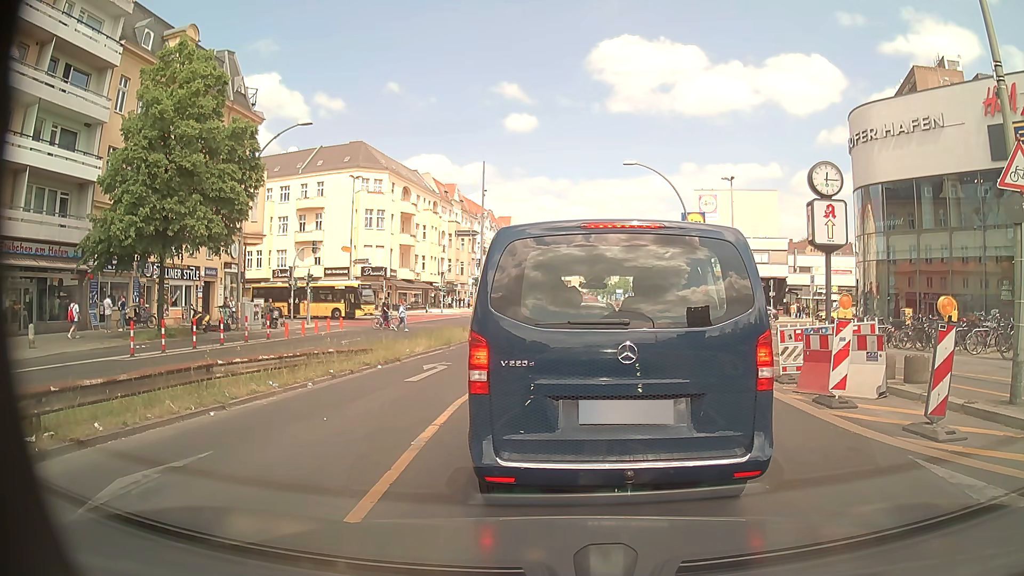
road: primary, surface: asphalt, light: Day
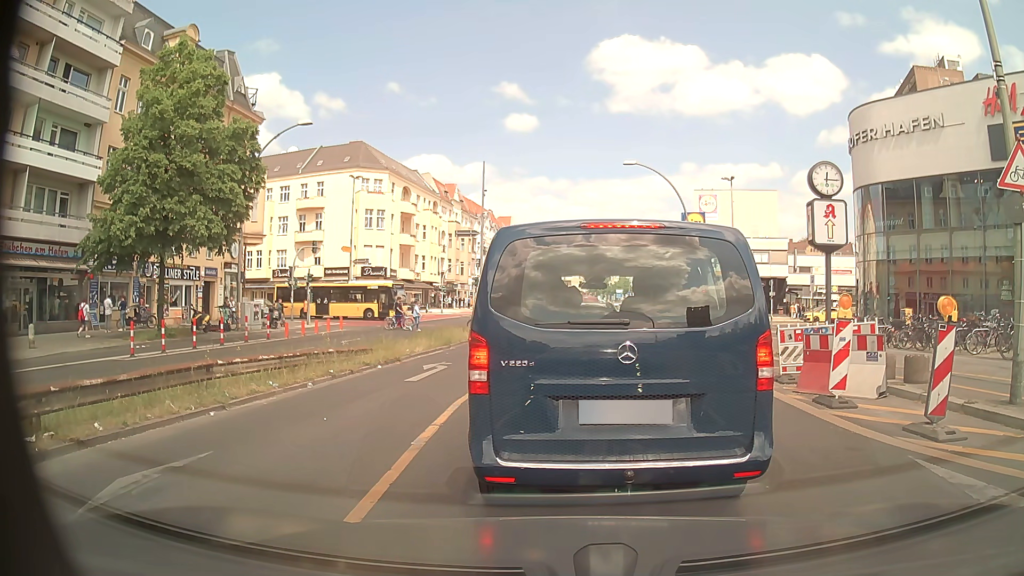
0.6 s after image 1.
(0.0, 0.0) m; 0°
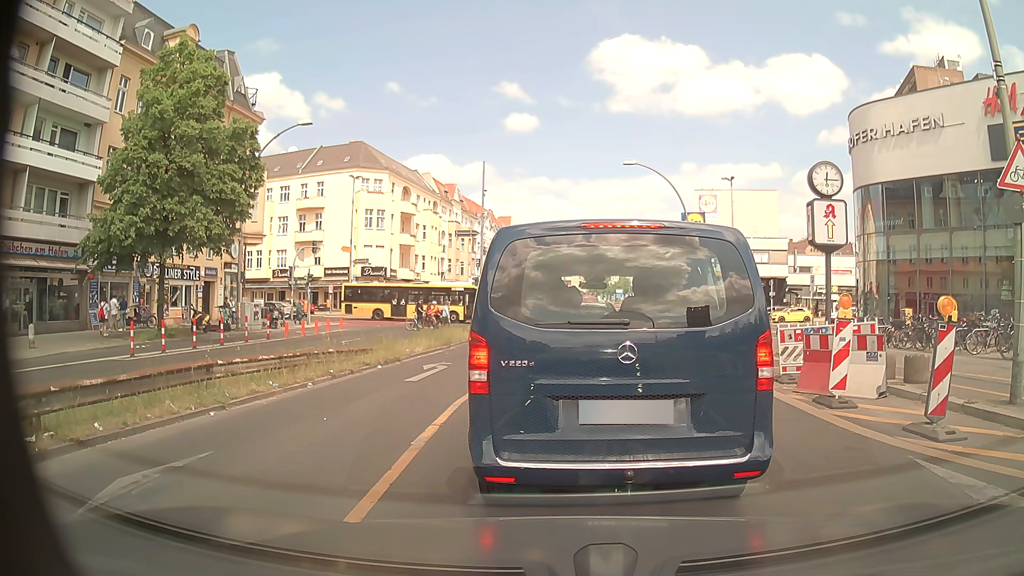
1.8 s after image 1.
(0.0, 0.0) m; 0°
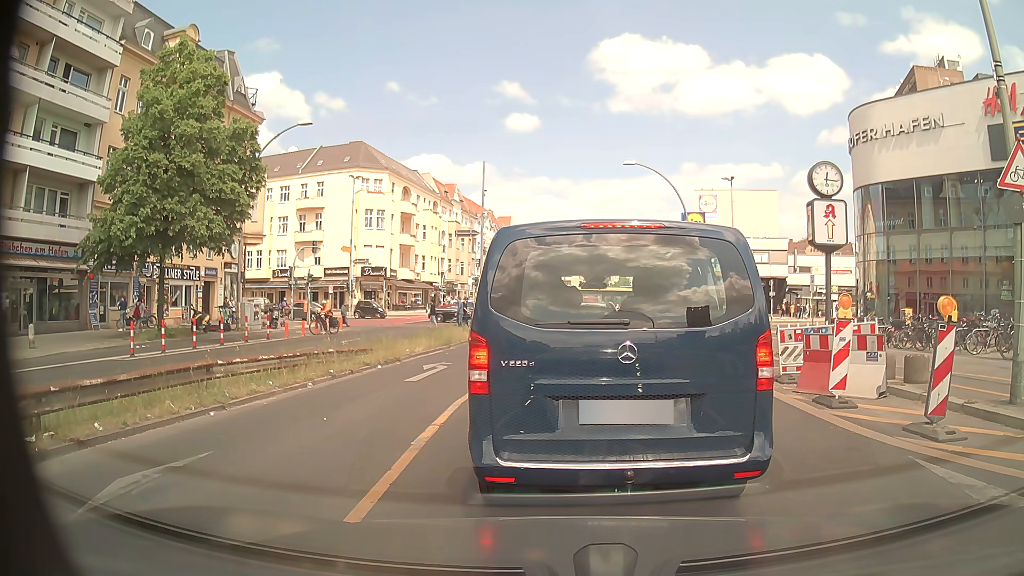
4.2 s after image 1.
(0.0, 0.0) m; 0°
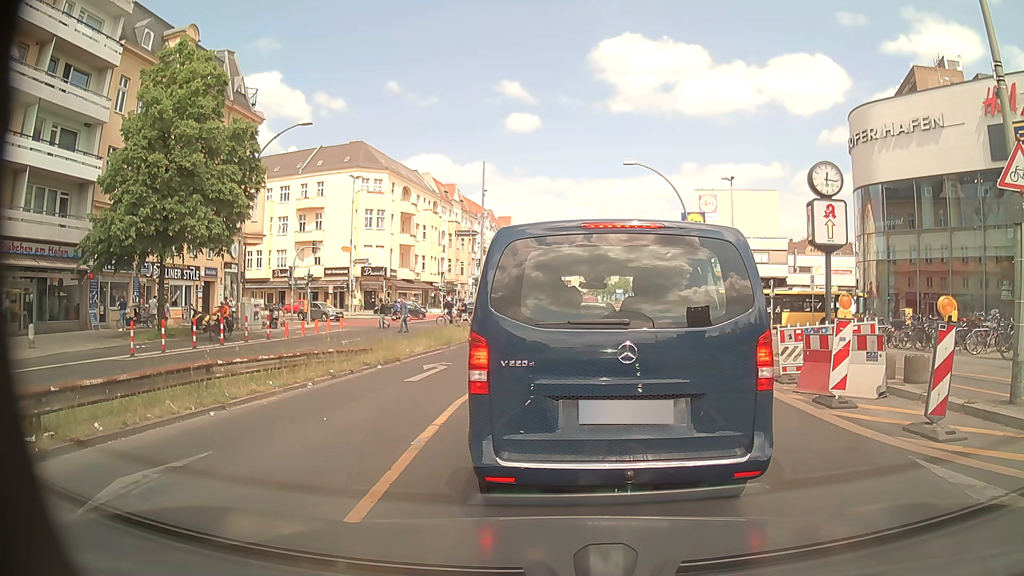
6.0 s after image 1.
(0.0, 0.0) m; 0°
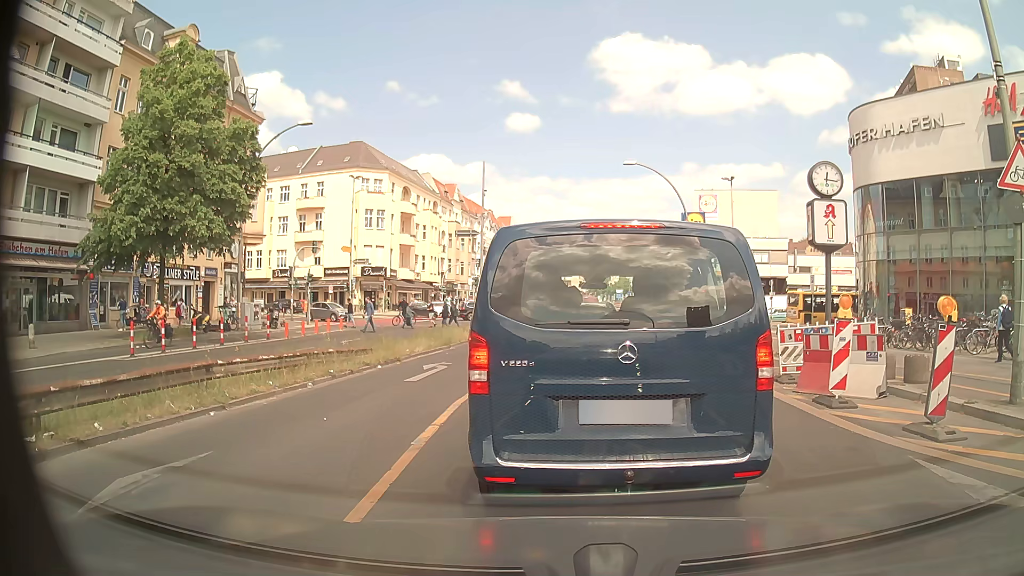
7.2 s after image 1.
(0.0, 0.0) m; 0°
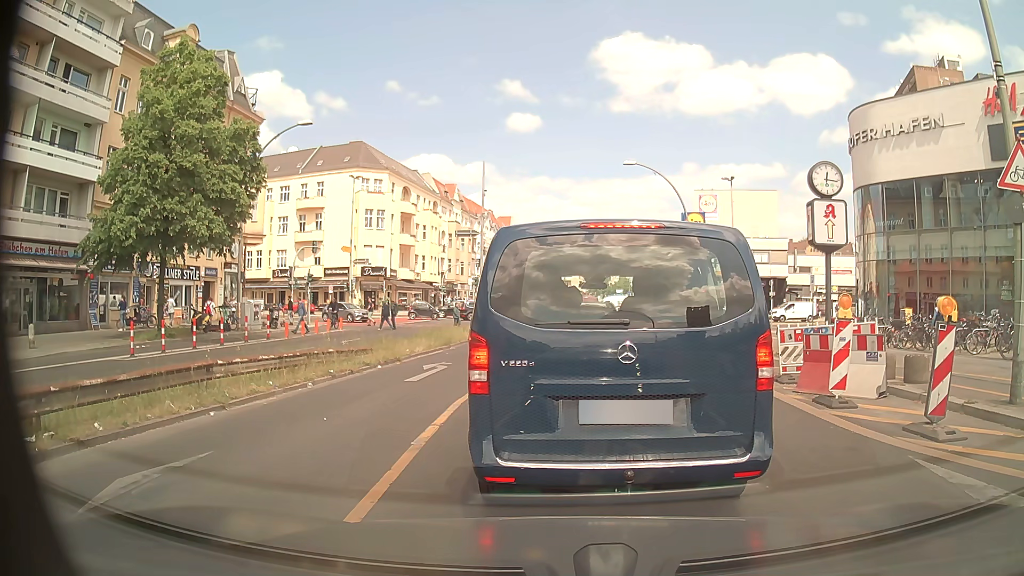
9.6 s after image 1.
(0.0, 0.0) m; 0°
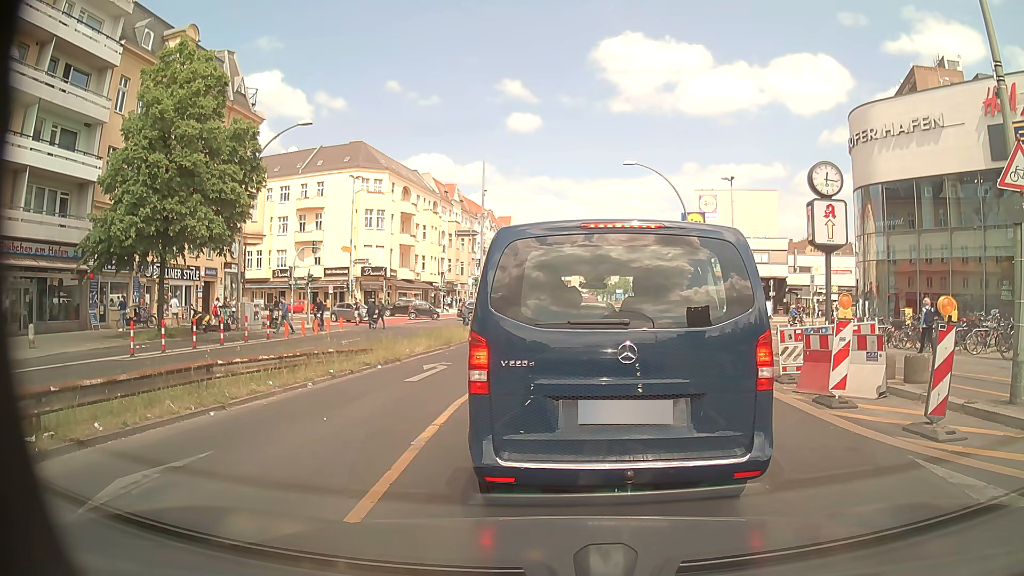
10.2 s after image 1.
(0.0, 0.0) m; 0°
(0, +10) (0, +20) (+1, +30) (+1, +40) (+1, +50) (+1, +60) (+2, +70) (+2, +80) (+2, +90) (+2, +100) m
